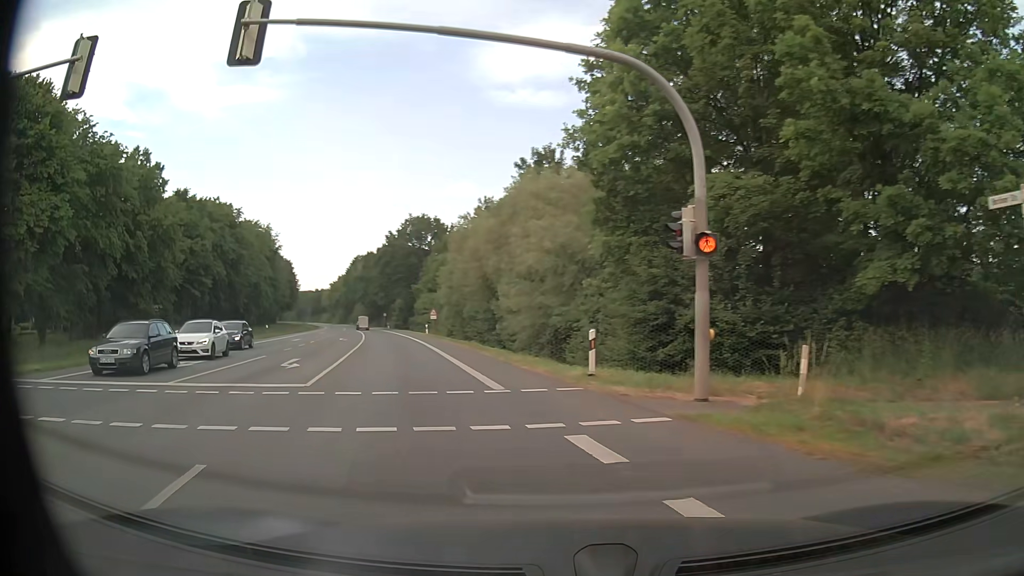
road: primary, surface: asphalt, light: Day
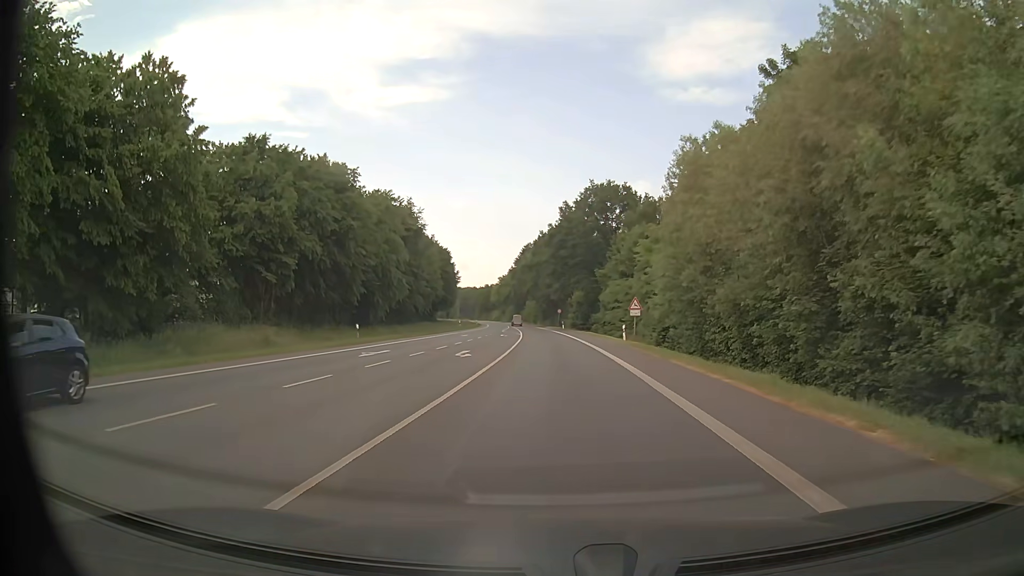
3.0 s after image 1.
(-5.6, +26.1) m; -15°
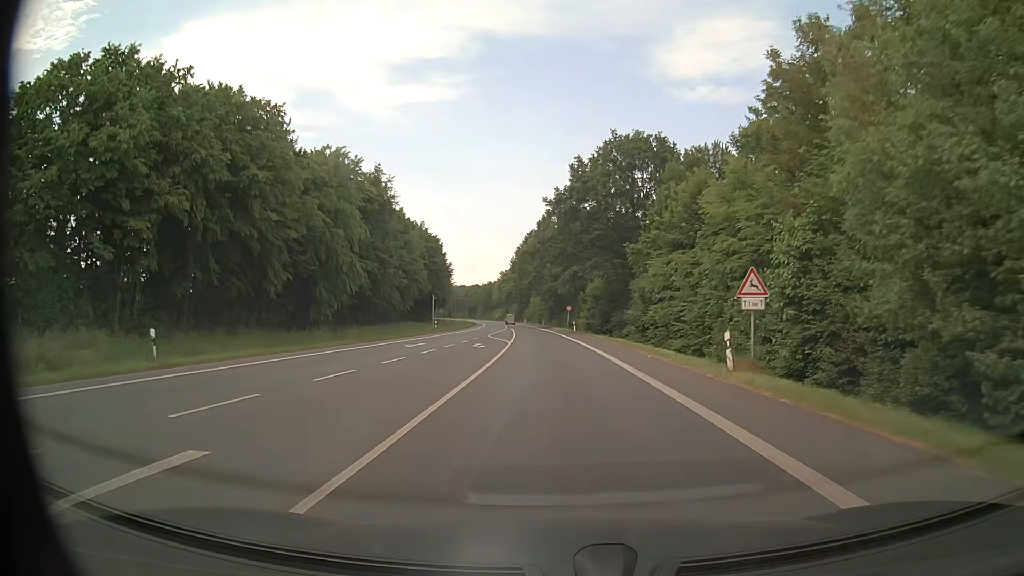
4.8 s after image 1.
(0.0, +23.4) m; 0°
(0, +10) (0, +20) (-1, +30) (-1, +40) (-1, +50) (-2, +60) (-3, +70) (-4, +80) (-4, +90) (-5, +100) m
